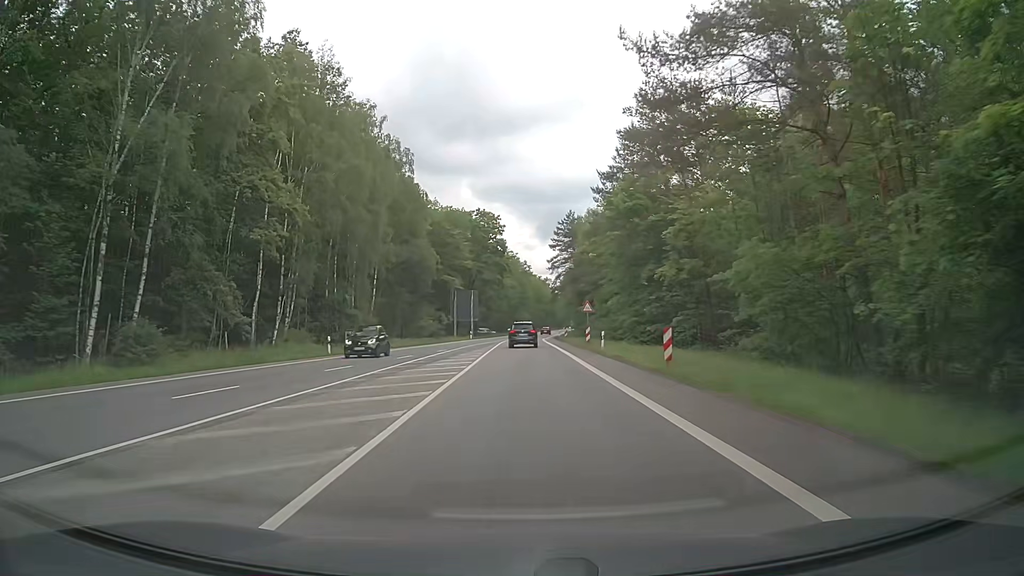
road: secondary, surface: asphalt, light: Day
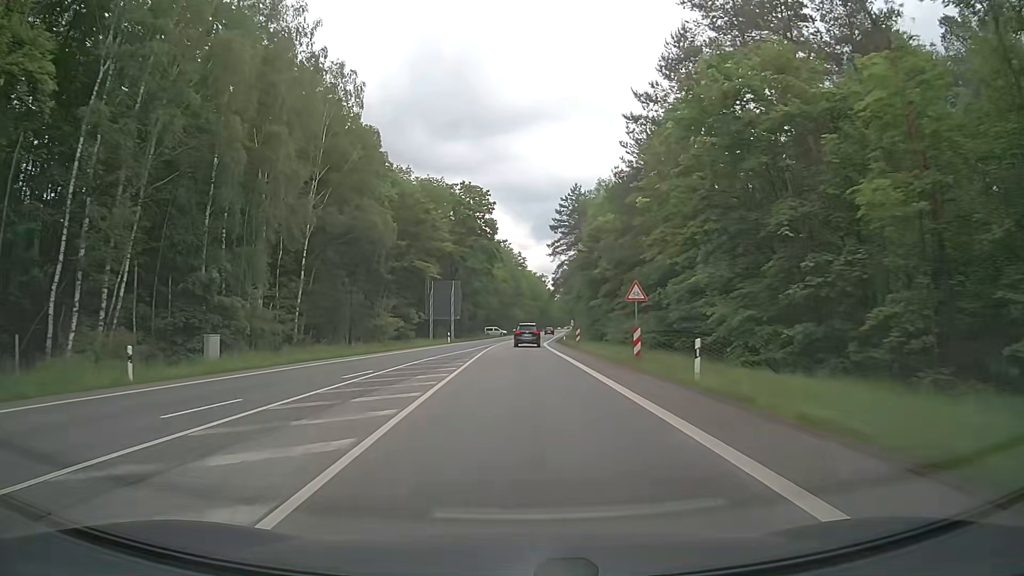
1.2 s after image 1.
(0.0, +20.6) m; 0°
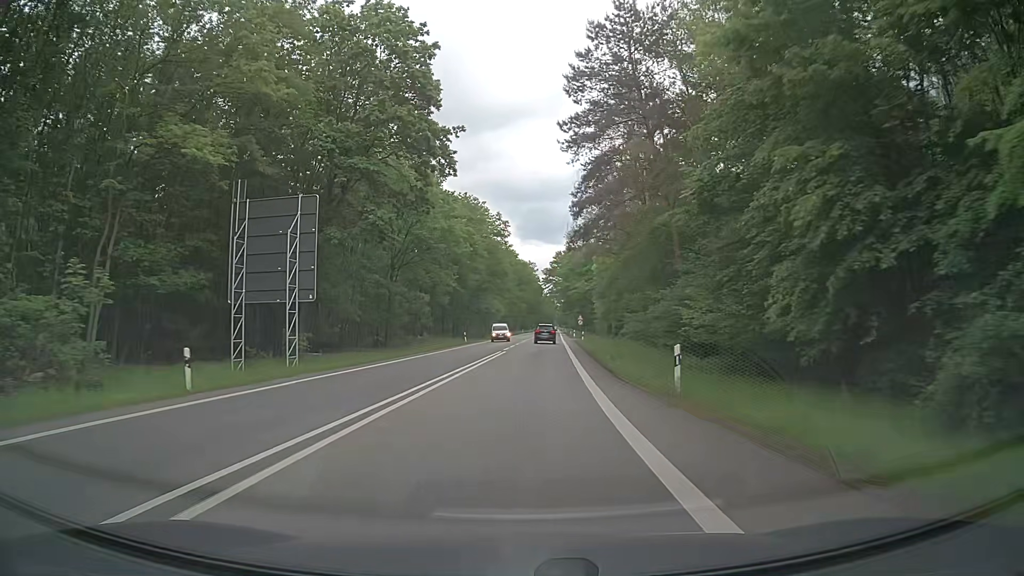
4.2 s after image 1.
(+0.9, +51.9) m; +2°
(0, +10) (0, +20) (0, +30) (+1, +40) (+2, +50) (+2, +60) (+3, +70) (+3, +80) (+4, +90) (+4, +100) m
